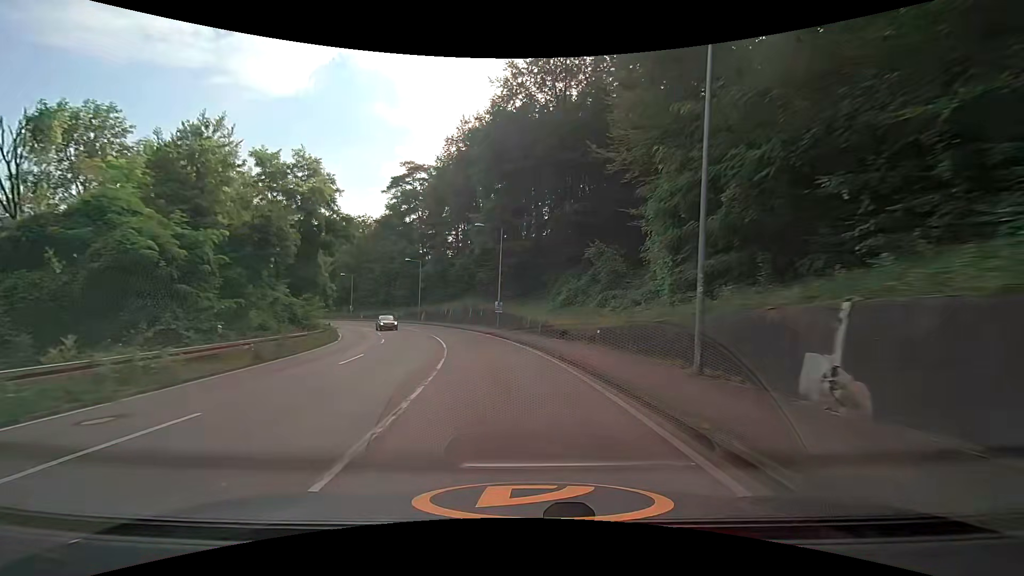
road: secondary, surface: asphalt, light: Day
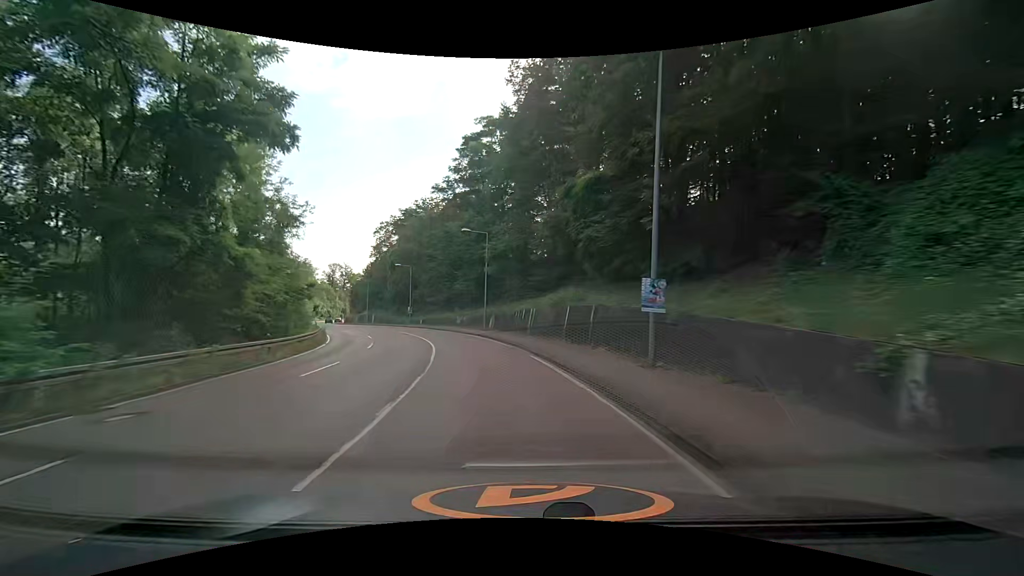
(-2.6, +27.1) m; -12°
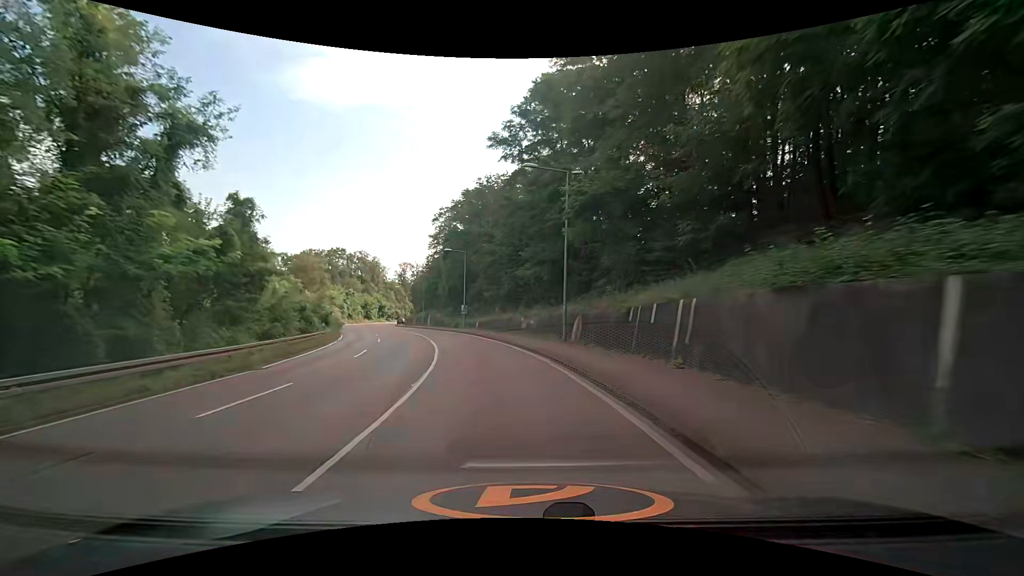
(-1.1, +18.2) m; -7°
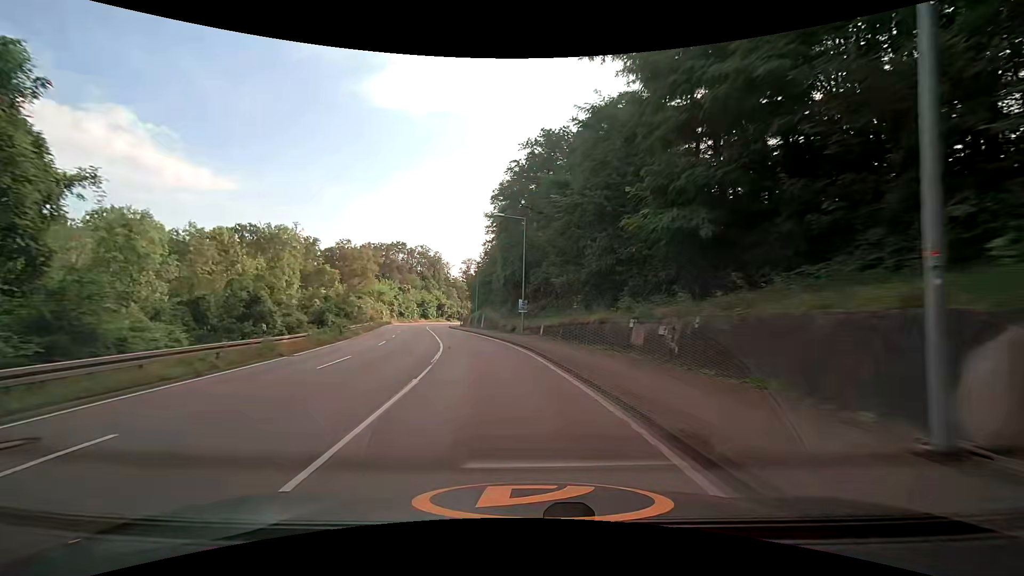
(-1.4, +18.1) m; -8°
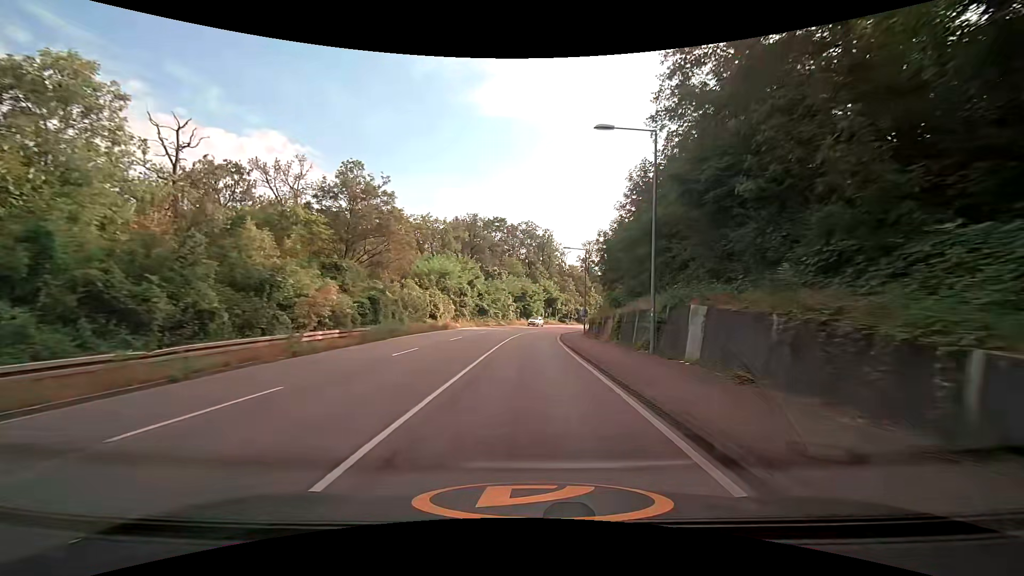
(-7.0, +45.0) m; -15°
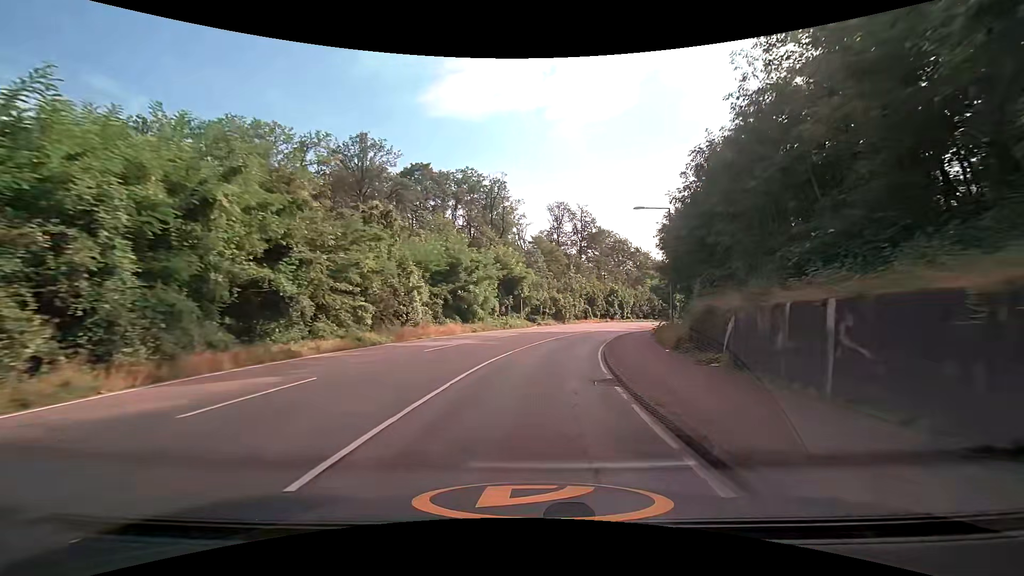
(+1.5, +46.0) m; +5°
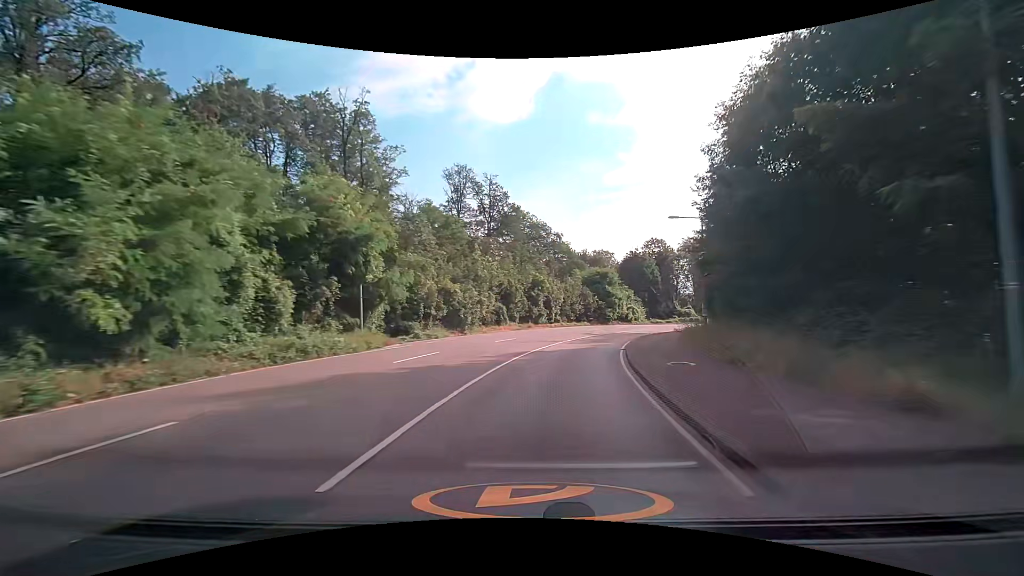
(+2.5, +27.2) m; +11°
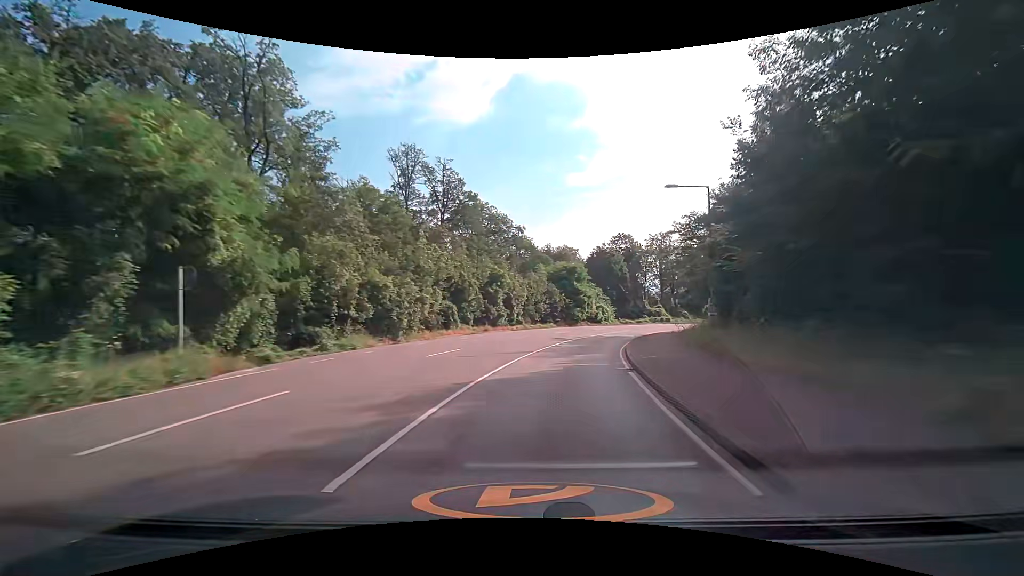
(+0.3, +9.0) m; +4°
